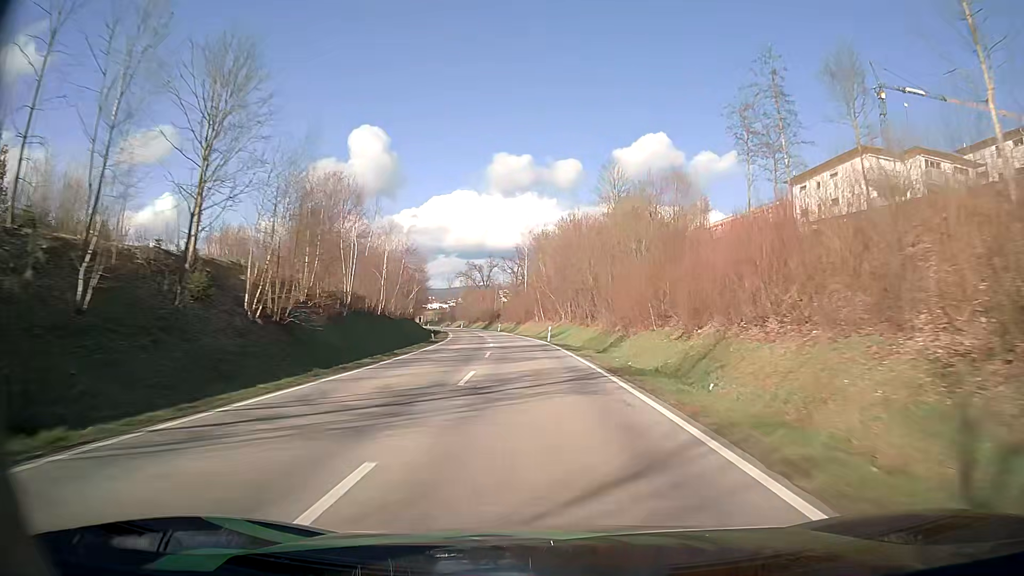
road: secondary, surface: asphalt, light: Day
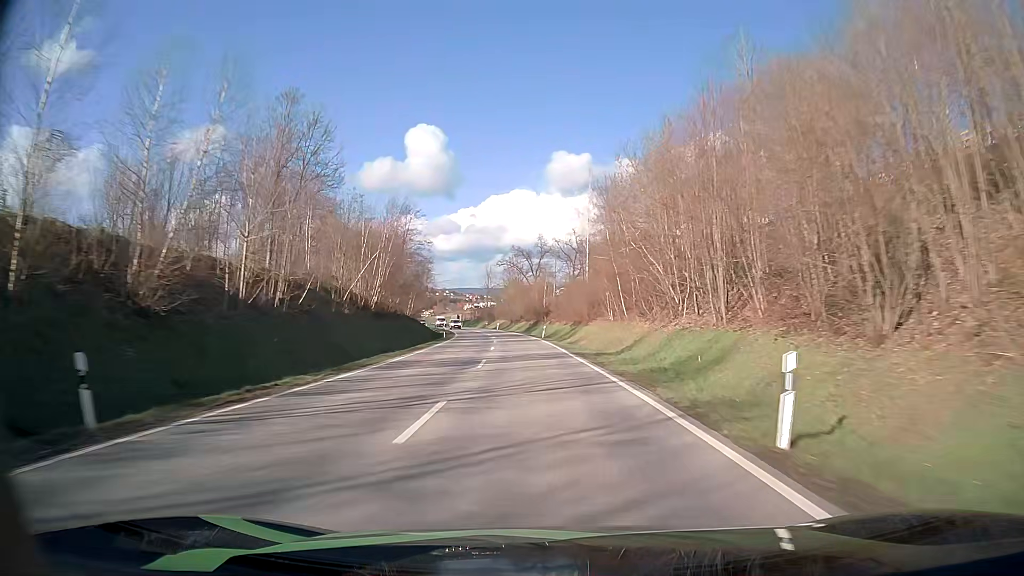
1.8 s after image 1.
(-1.9, +42.3) m; -5°
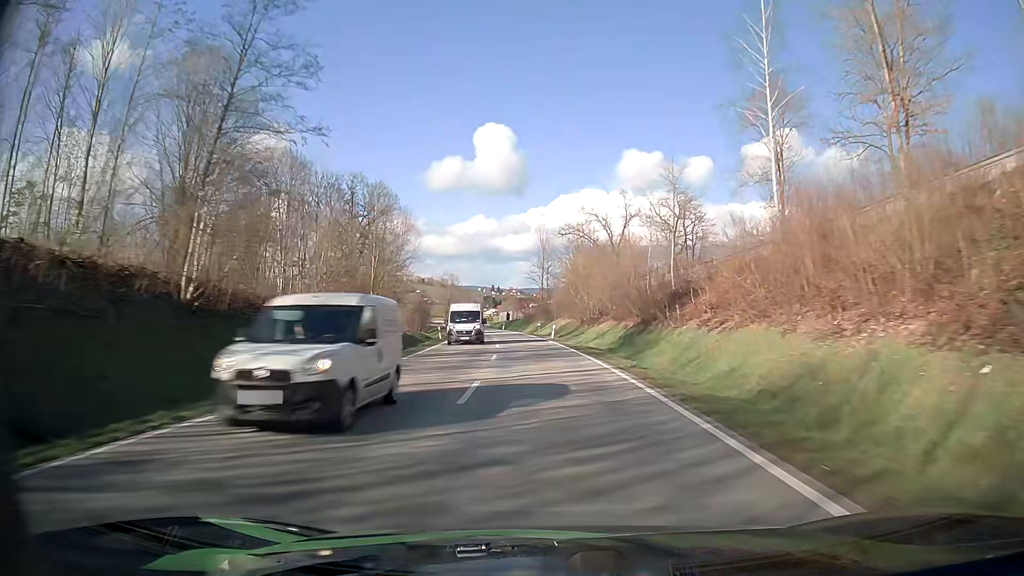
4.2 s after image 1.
(-3.2, +57.1) m; -6°
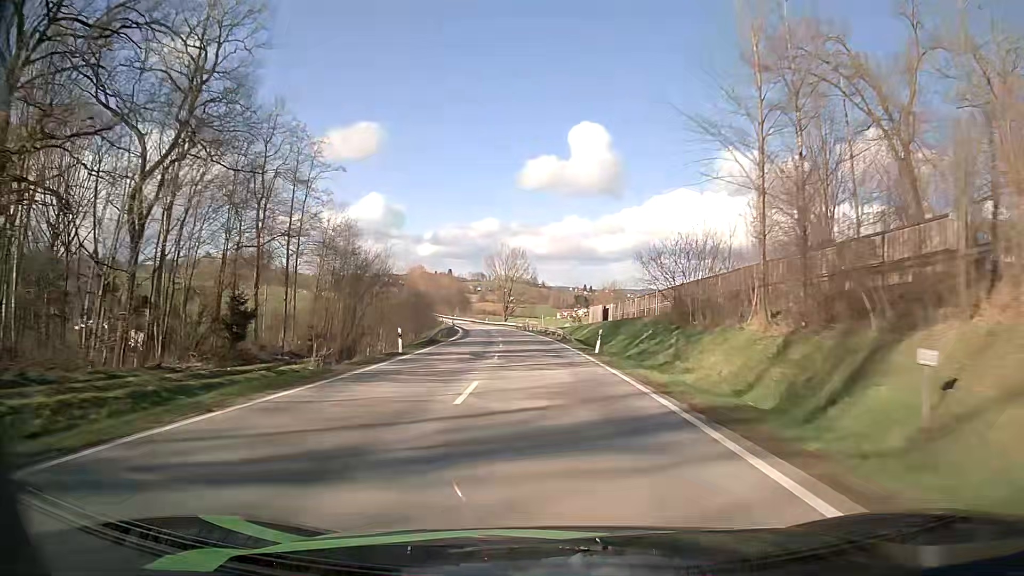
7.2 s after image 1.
(-4.6, +72.3) m; -8°
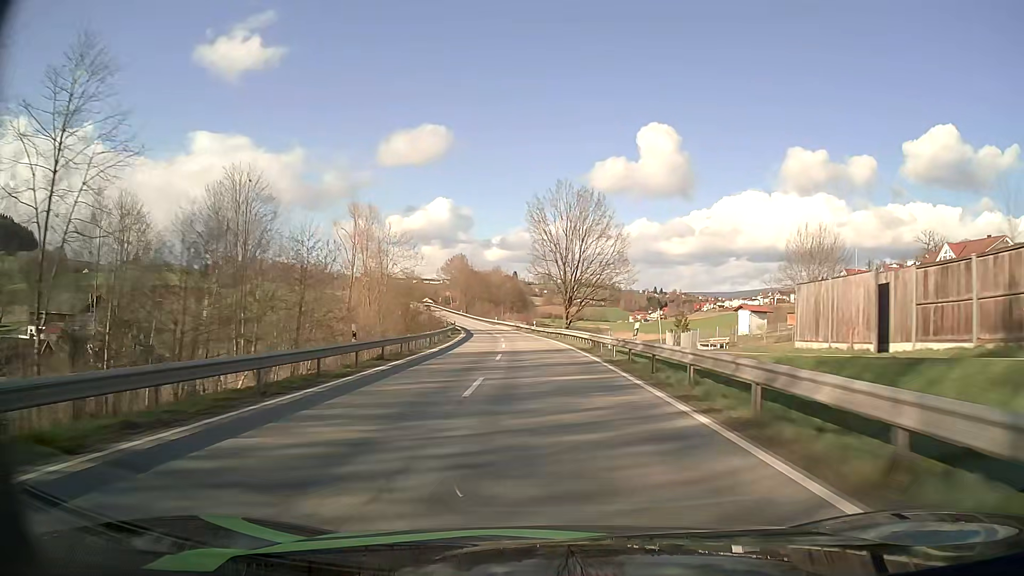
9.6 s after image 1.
(-3.1, +59.1) m; -6°
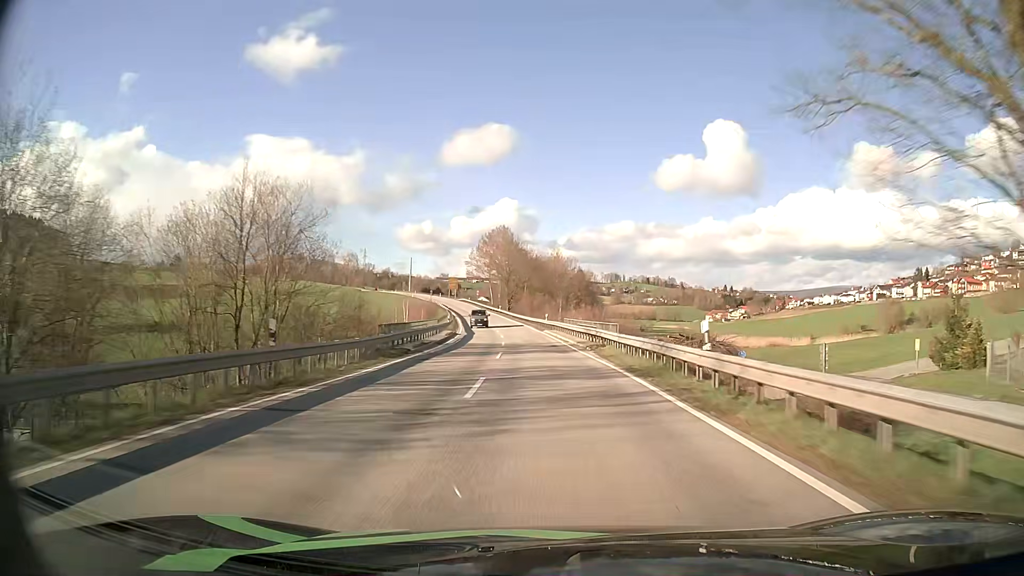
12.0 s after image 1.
(-3.0, +60.5) m; -5°
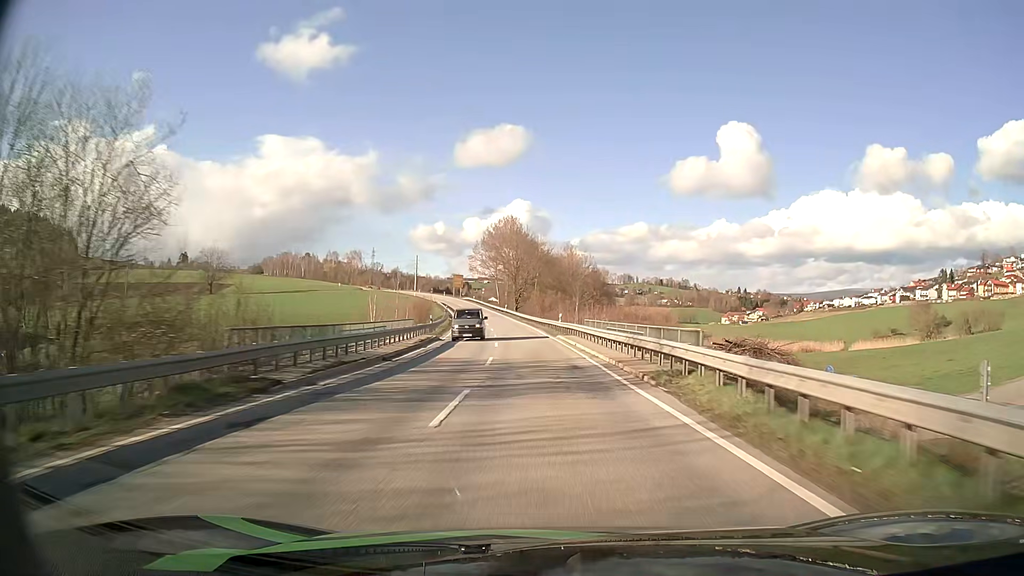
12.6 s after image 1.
(-0.2, +15.3) m; -1°
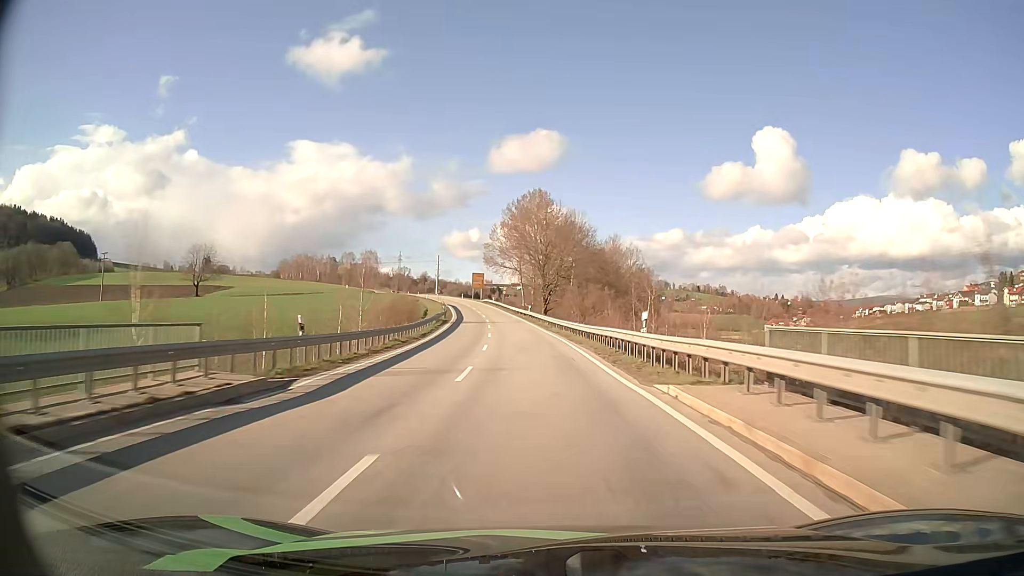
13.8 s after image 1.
(-0.7, +30.3) m; -3°
(0, +10) (0, +20) (-1, +30) (-2, +40) (-2, +50) (-3, +60) (-5, +70) (-6, +80) (-8, +90) (-9, +99) m
